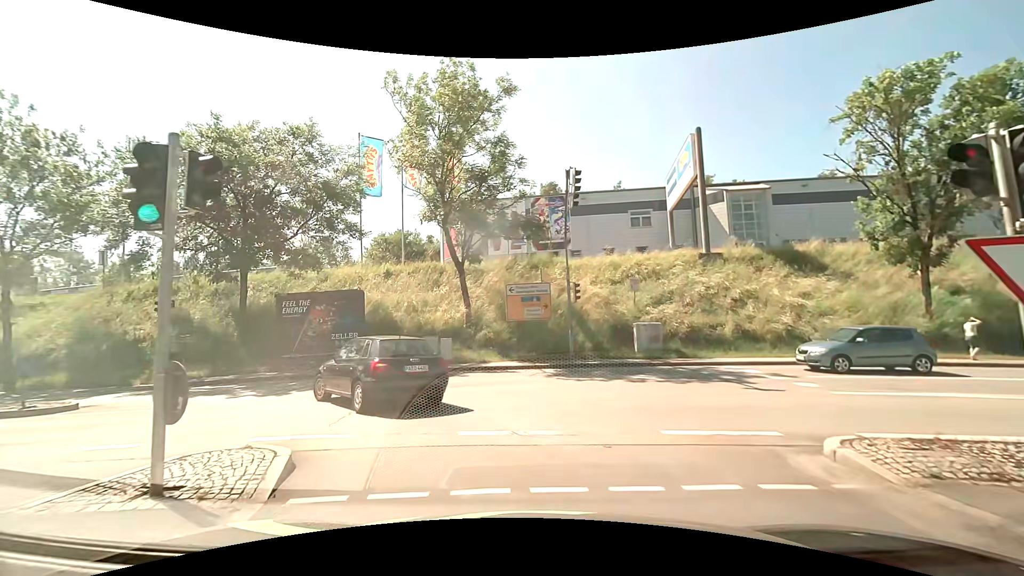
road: primary_link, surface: asphalt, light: Day
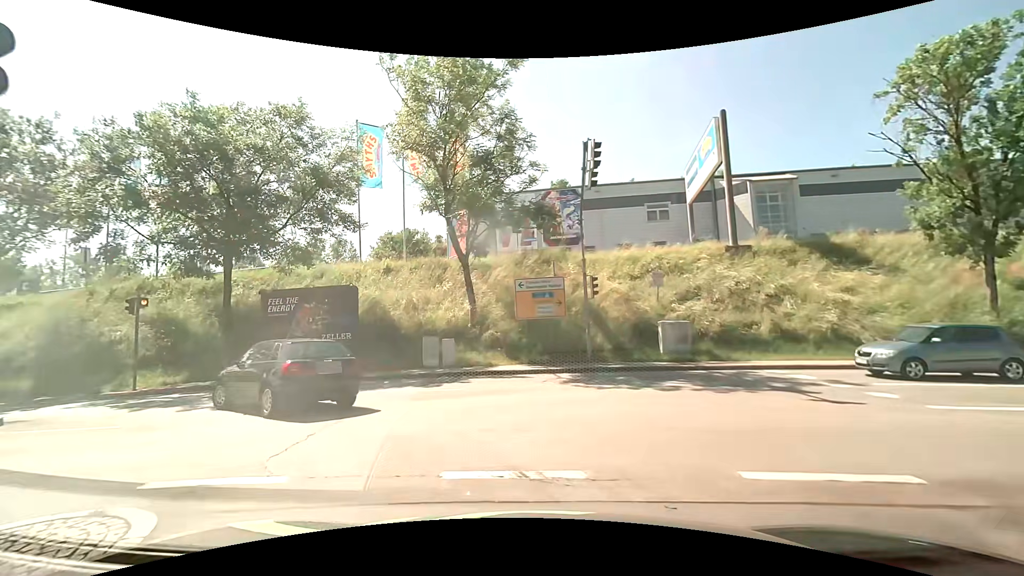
(0.0, +2.3) m; -2°
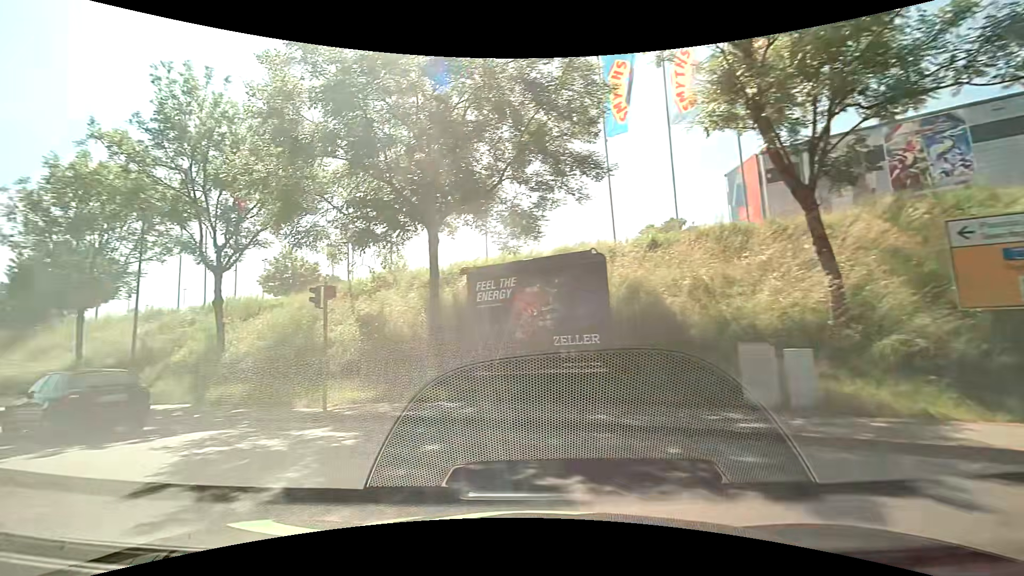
(-1.7, +9.1) m; -29°
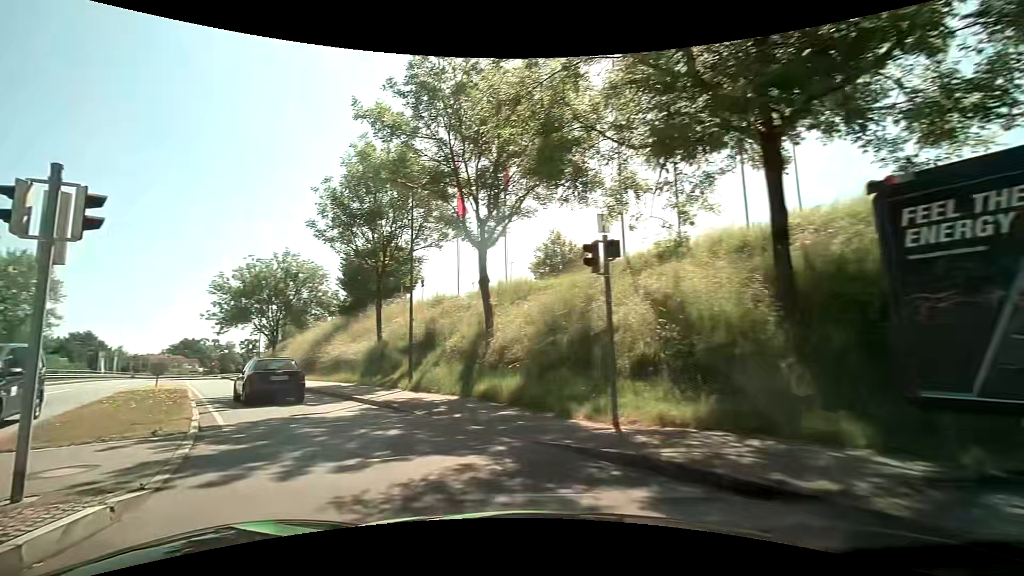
(-1.5, +5.4) m; -31°
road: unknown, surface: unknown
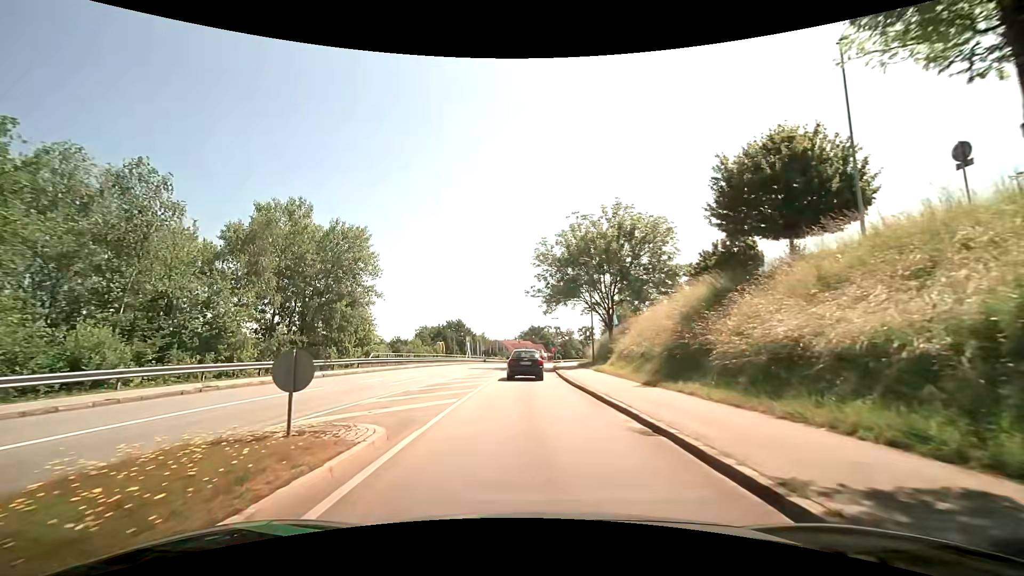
(-8.4, +18.3) m; -37°
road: tertiary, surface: asphalt
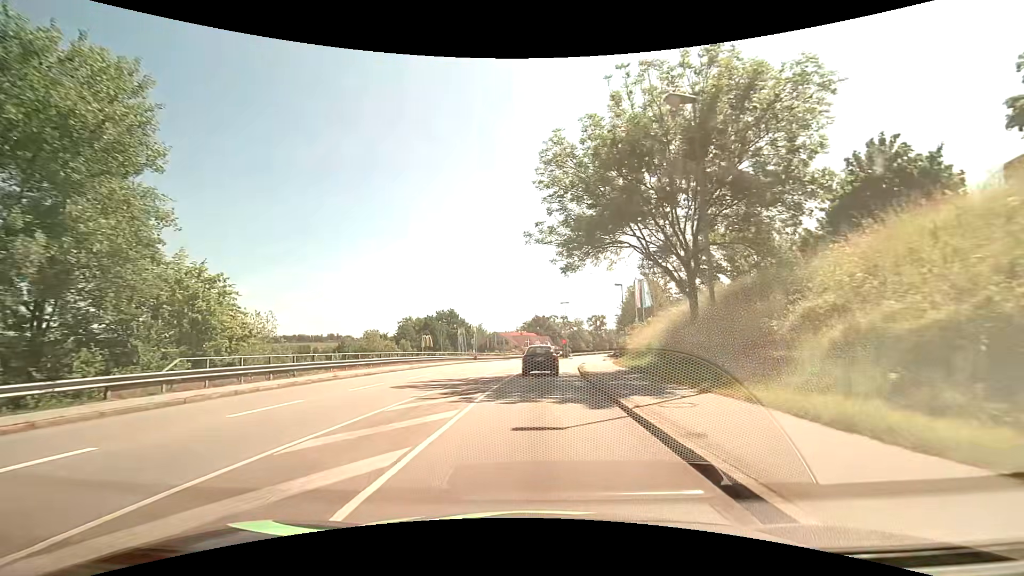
(-0.3, +22.8) m; -1°
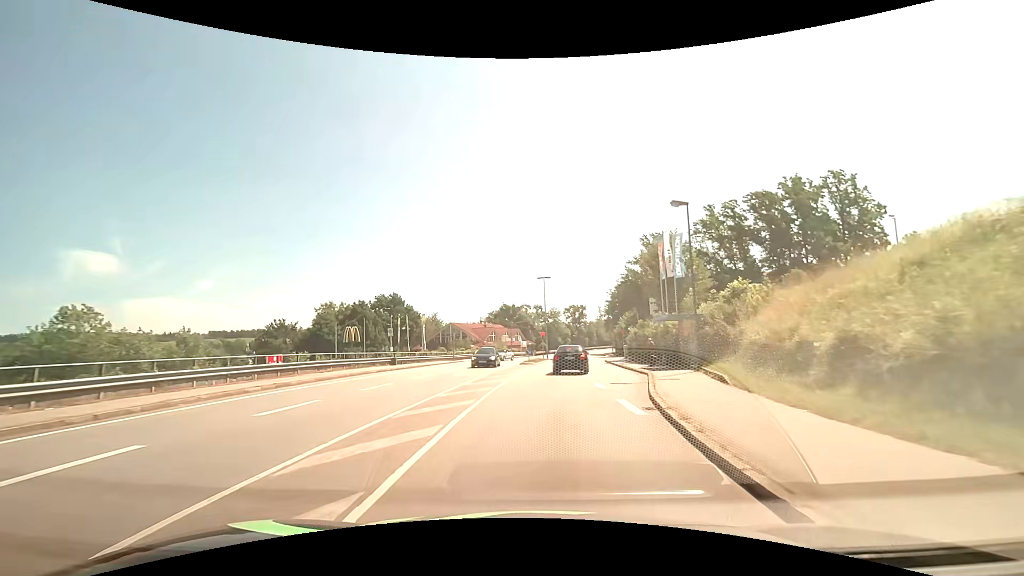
(+0.6, +29.8) m; +3°
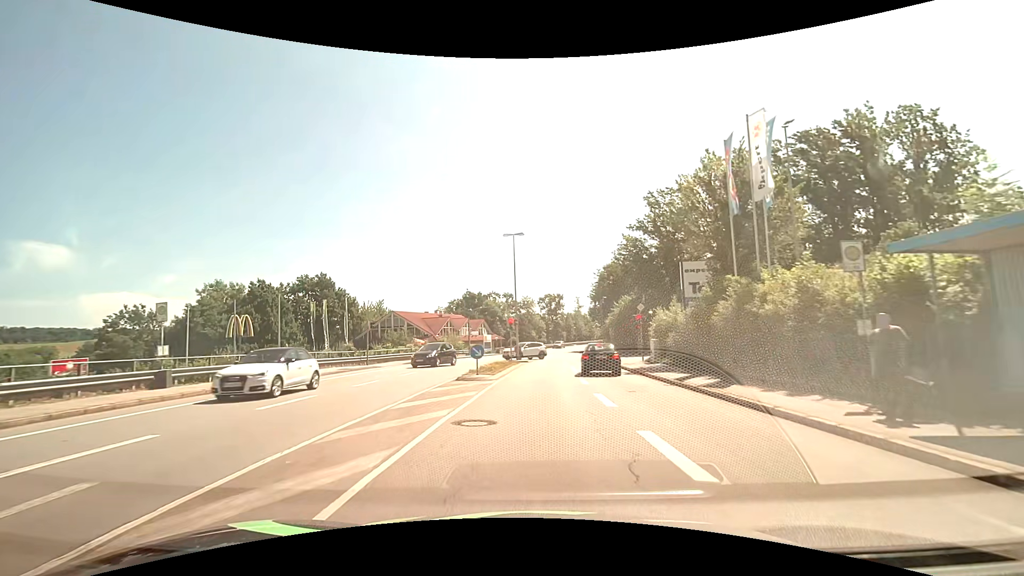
(+0.9, +22.8) m; +4°
(0, +10) (0, +20) (+1, +30) (+1, +40) (+2, +50) (+4, +60) (+5, +70) (+7, +80) (+9, +89) (+12, +99) m
